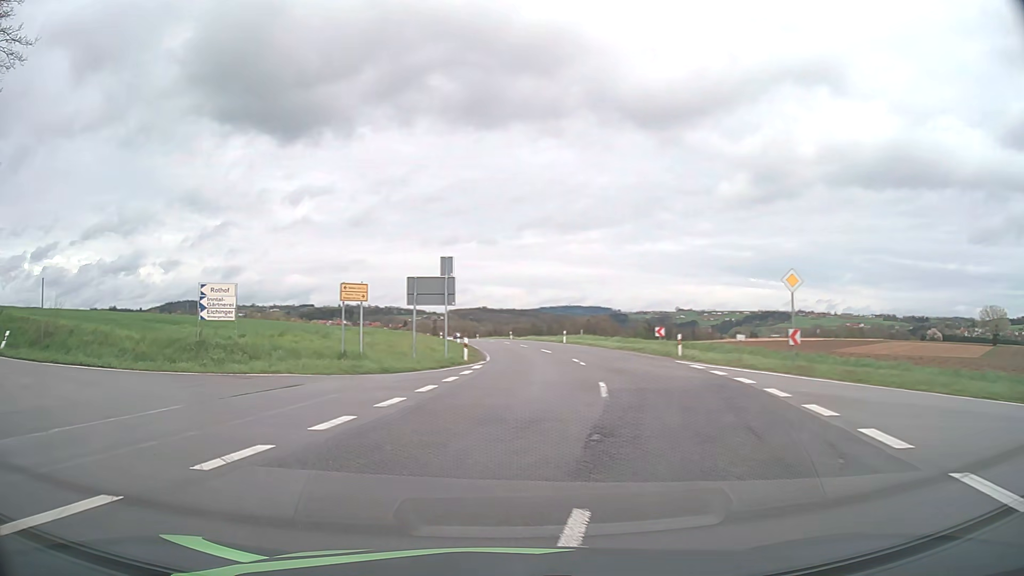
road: secondary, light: Day
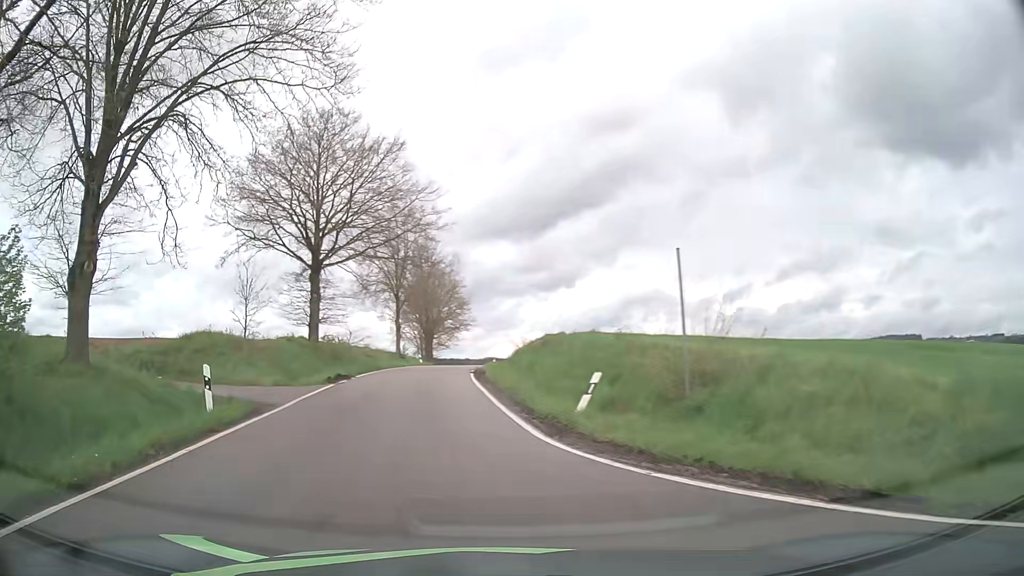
(-8.7, +14.1) m; -61°
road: unclassified
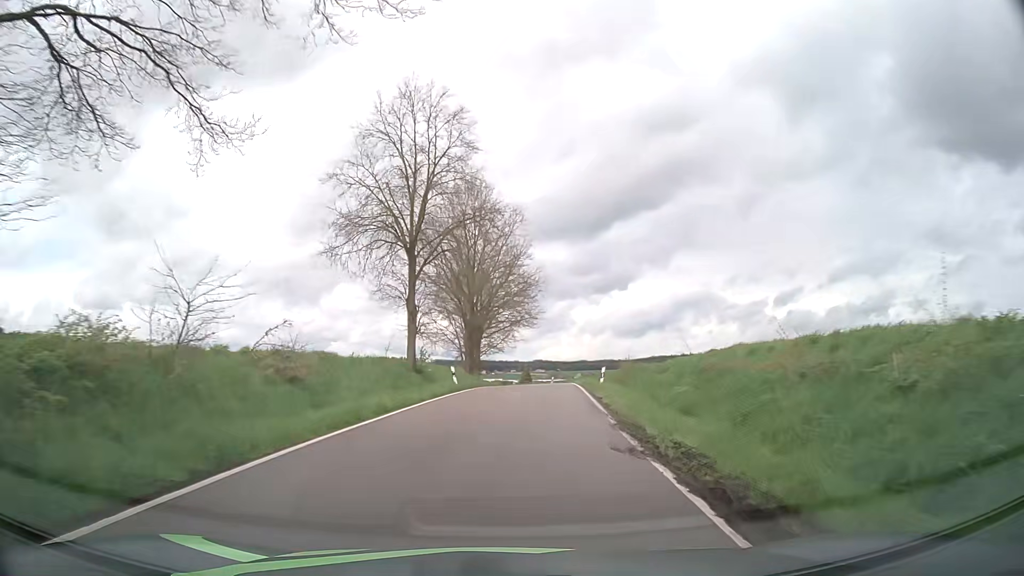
(-2.9, +30.3) m; -4°
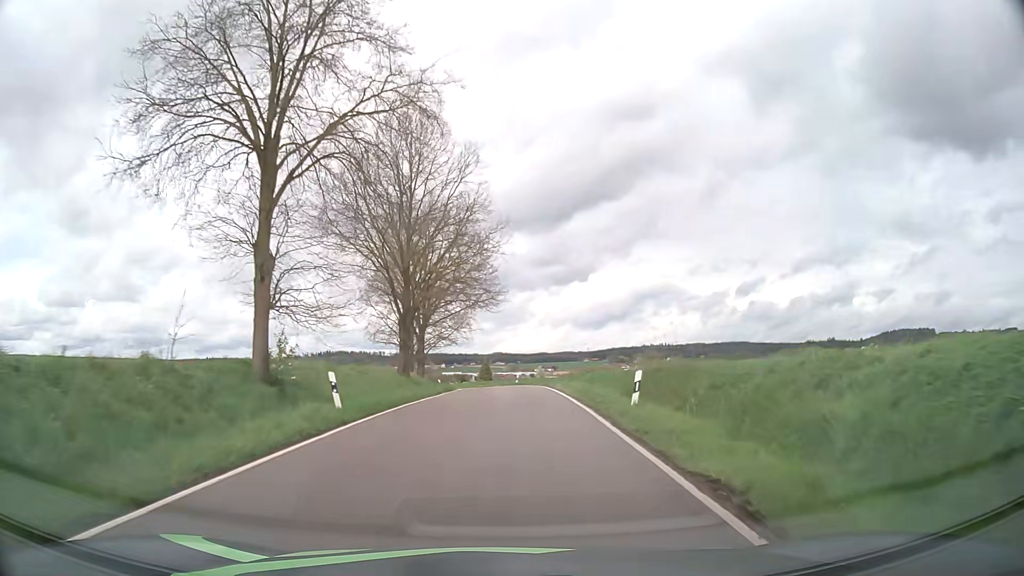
(+0.4, +15.5) m; +3°
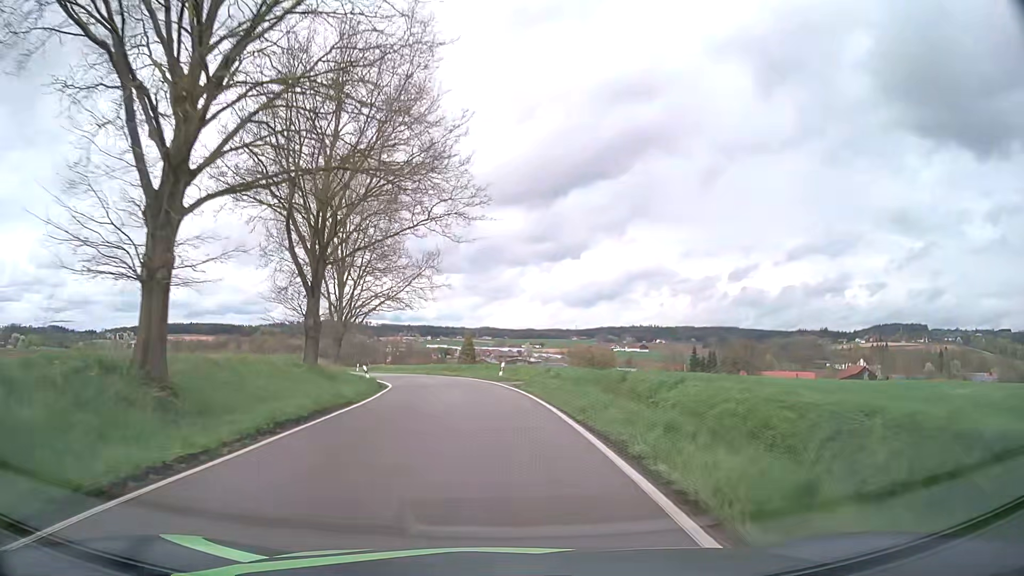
(+0.5, +26.0) m; +1°
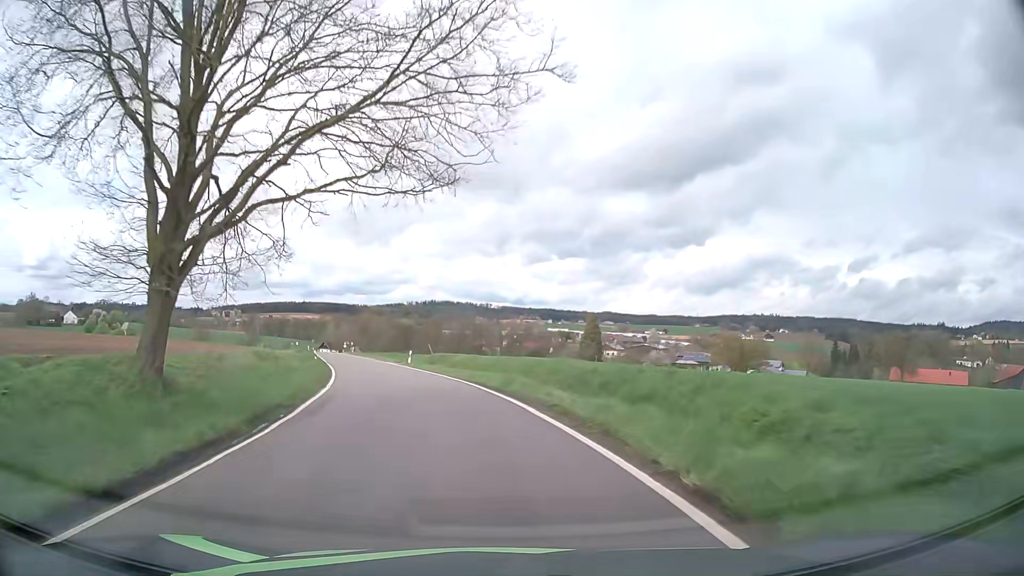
(-2.4, +33.9) m; -10°
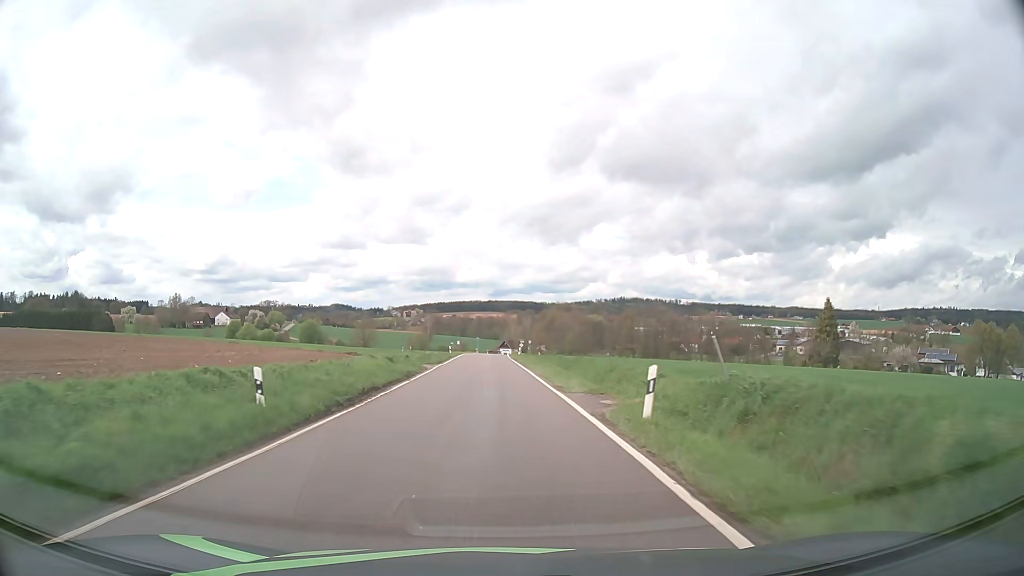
(-5.3, +35.5) m; -16°
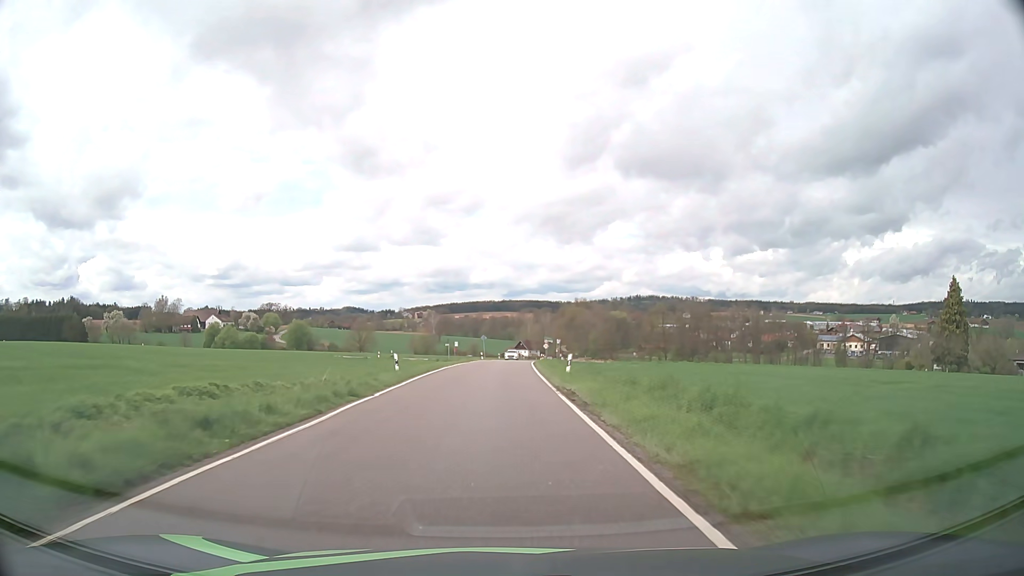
(-0.5, +39.4) m; -1°
(0, +10) (0, +20) (0, +30) (0, +40) (0, +50) (+1, +60) (+1, +70) (+2, +80) (+2, +90) (+3, +100) m
